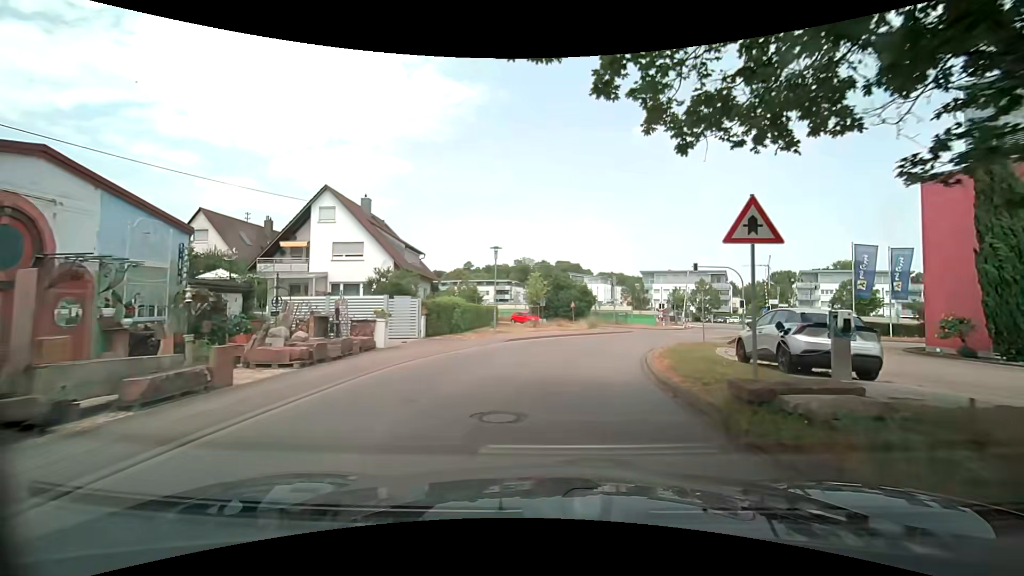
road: unclassified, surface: asphalt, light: Day
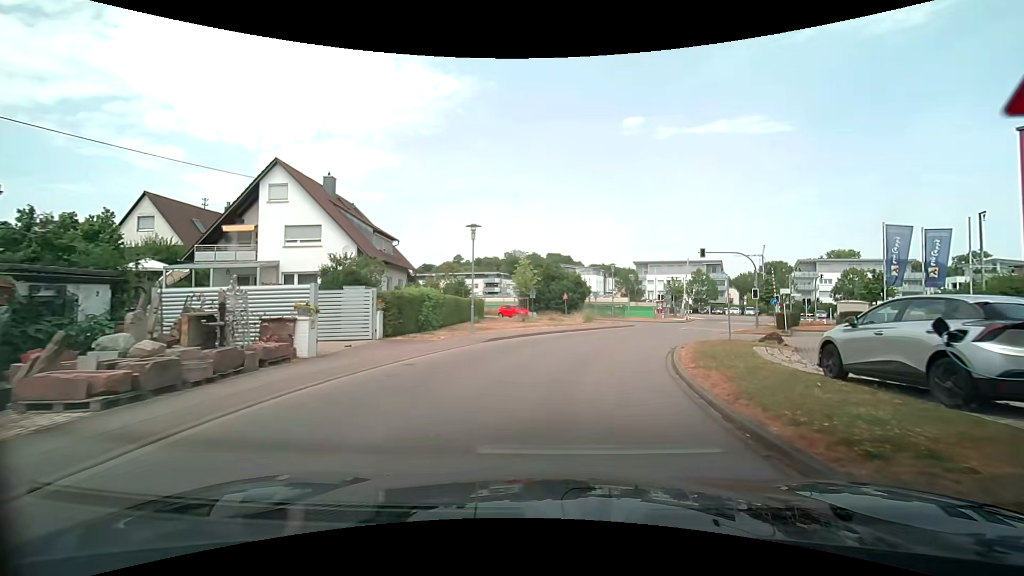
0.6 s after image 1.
(+0.1, +4.8) m; +1°
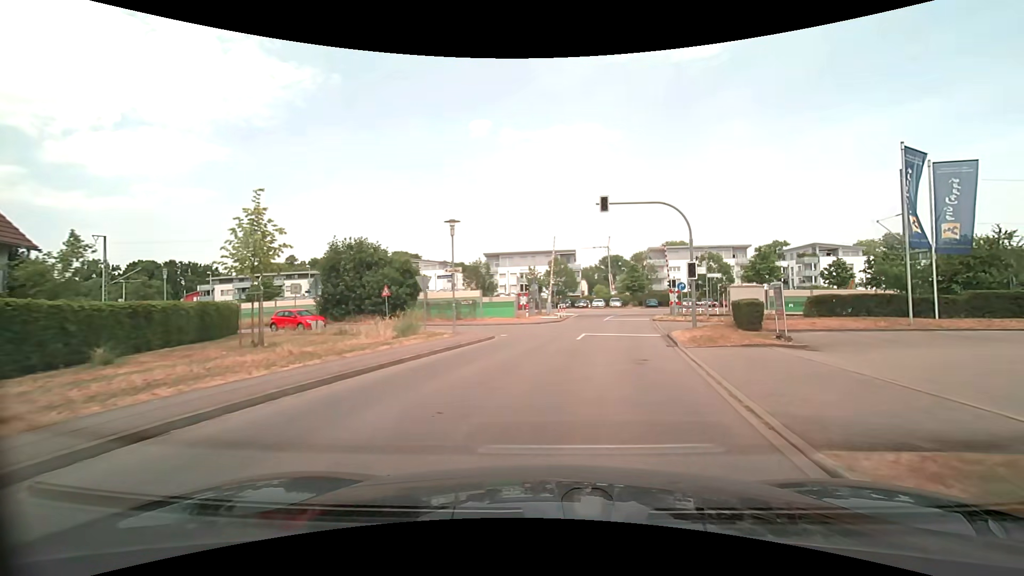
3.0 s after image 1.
(+2.1, +18.9) m; +16°
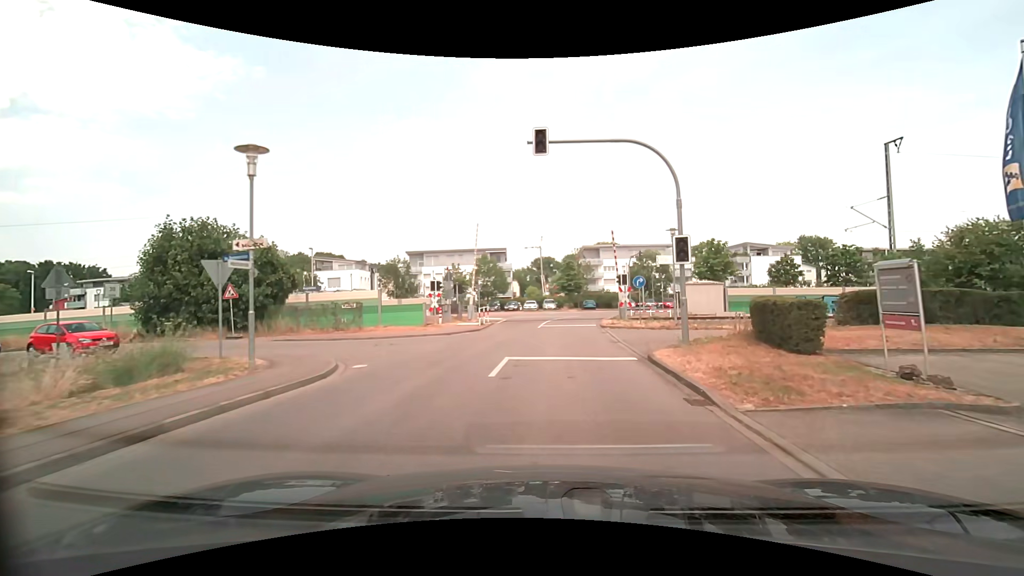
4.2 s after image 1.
(+0.7, +9.4) m; +8°
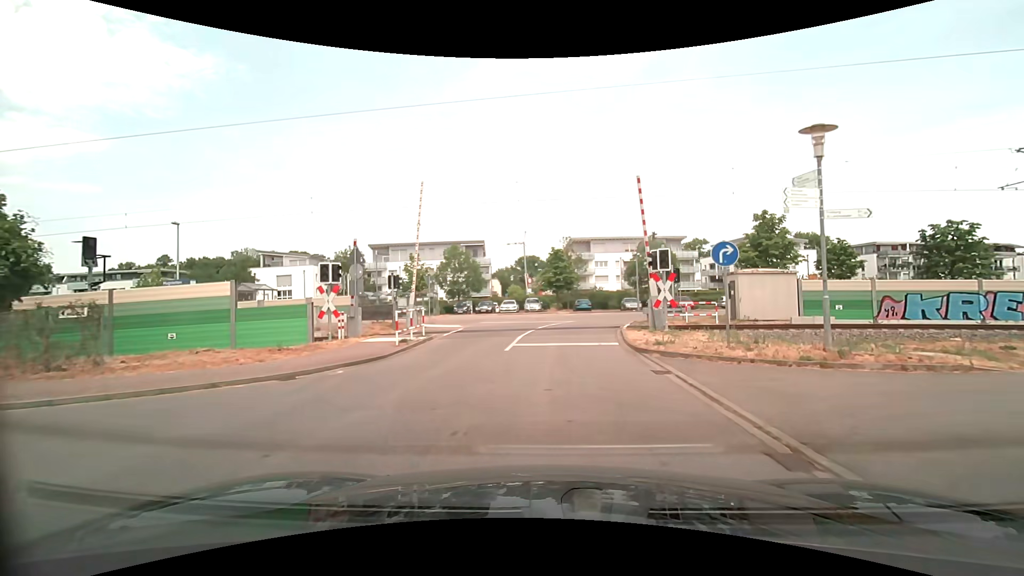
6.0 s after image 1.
(+0.3, +13.9) m; +2°
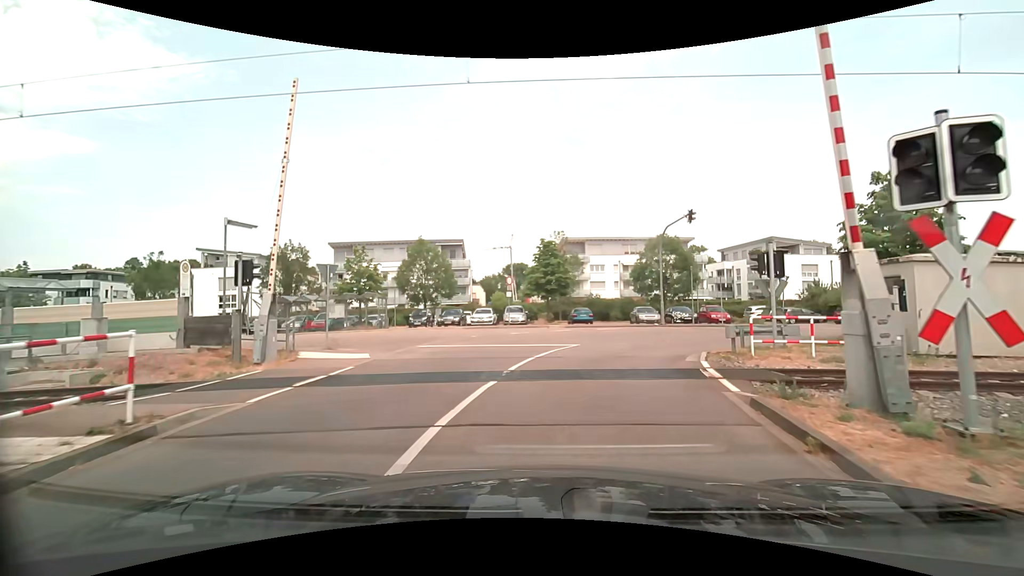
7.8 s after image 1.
(+0.1, +12.8) m; +1°
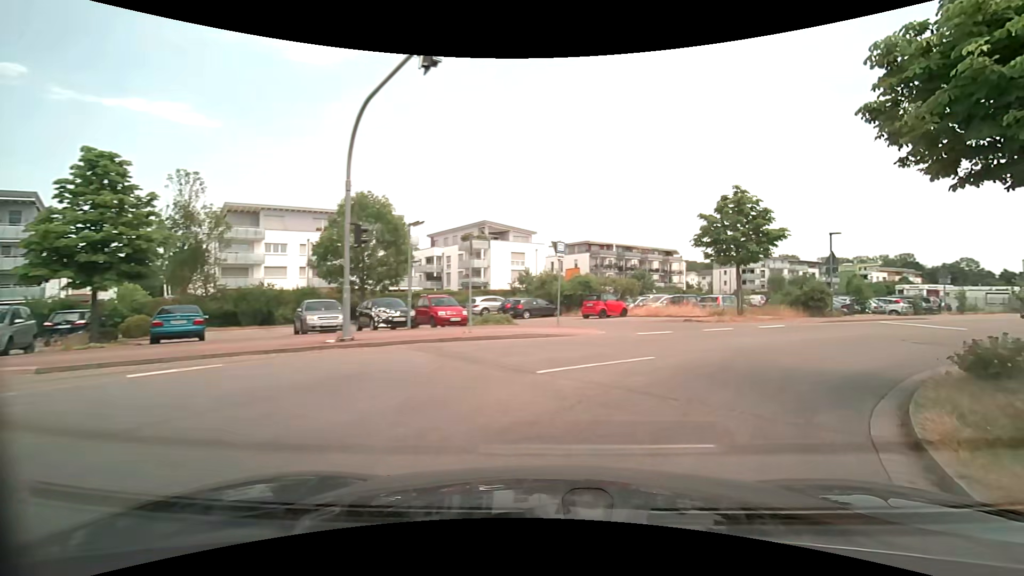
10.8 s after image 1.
(+3.3, +18.1) m; +29°
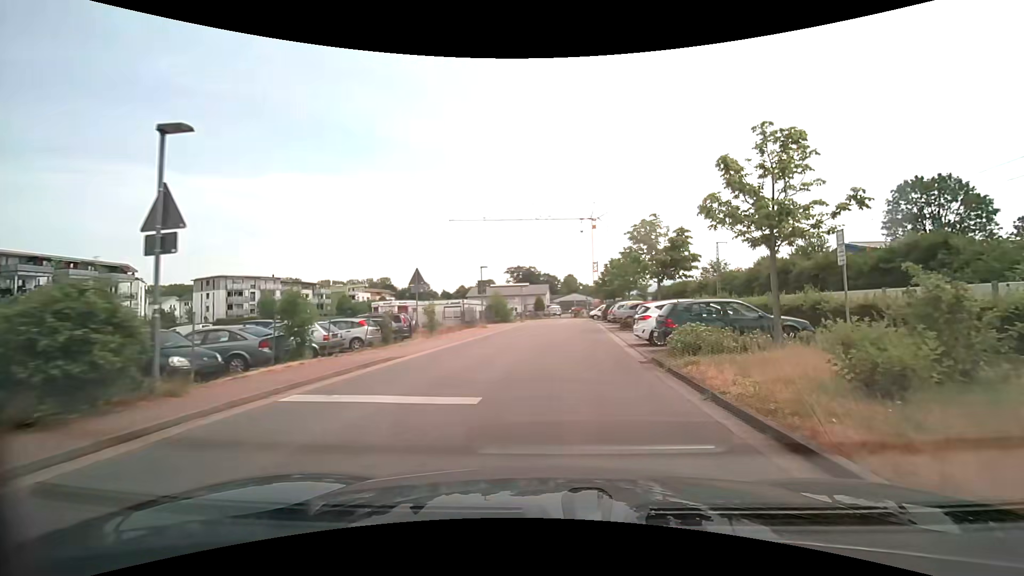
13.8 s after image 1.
(+10.7, +17.0) m; +55°
(0, +10) (+1, +20) (+2, +30) (+3, +40) (+4, +50) (+5, +60) (+6, +70) (+7, +80) (+6, +90) (+1, +98) m
